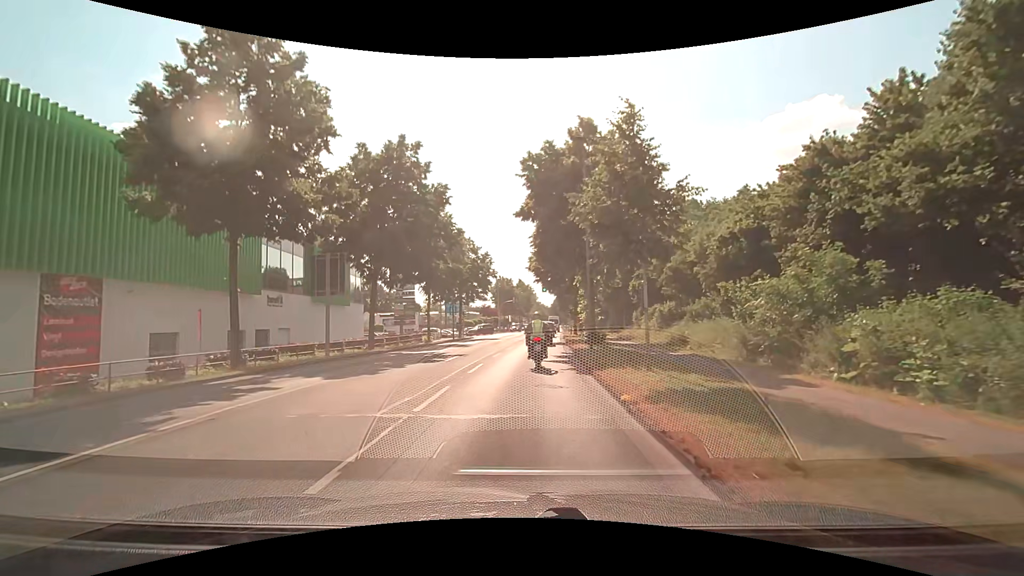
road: secondary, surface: asphalt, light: Day
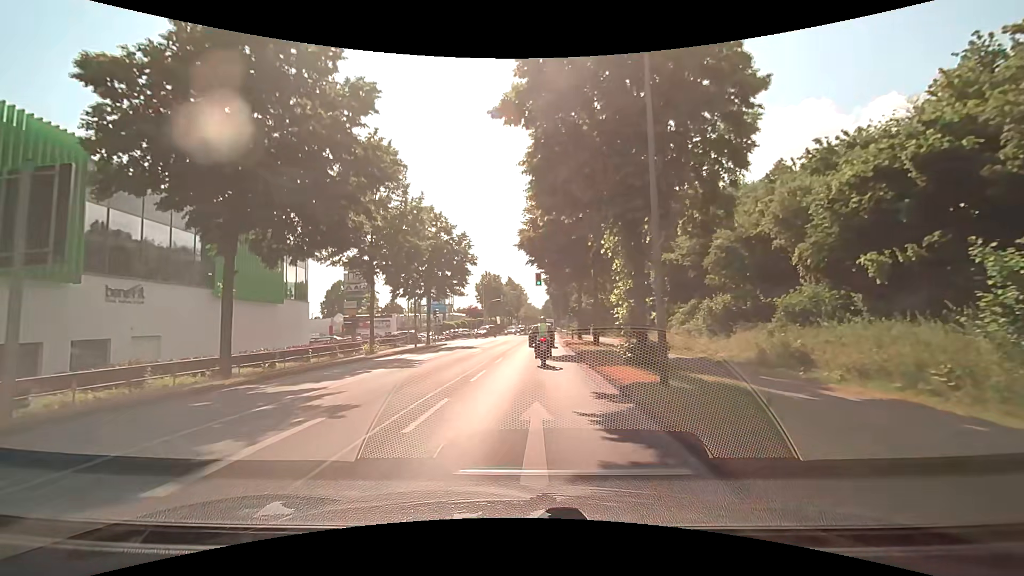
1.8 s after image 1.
(+0.3, +13.4) m; +1°
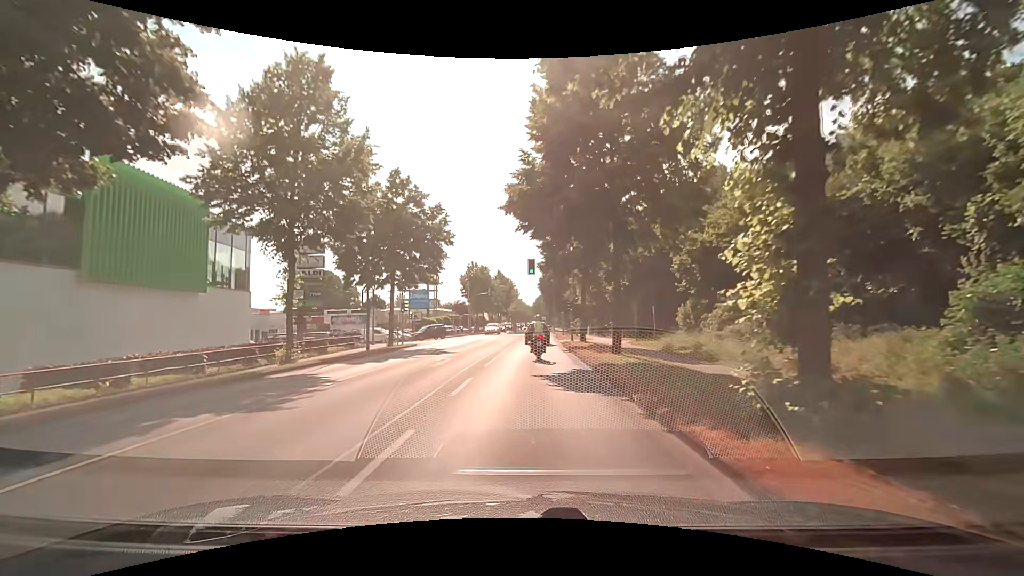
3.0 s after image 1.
(+0.2, +9.0) m; +2°
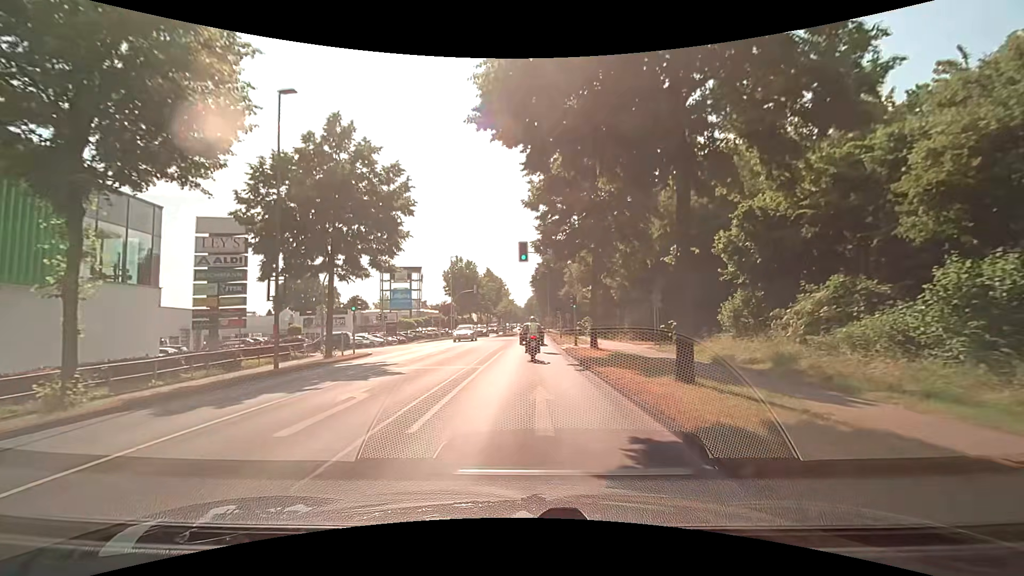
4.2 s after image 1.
(0.0, +9.2) m; +1°
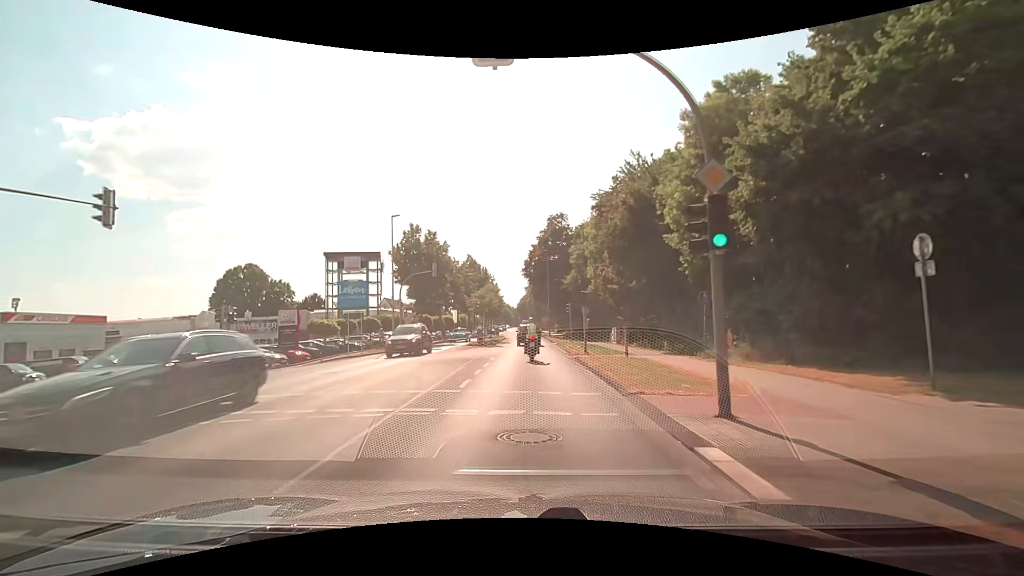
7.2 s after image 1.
(-0.1, +24.7) m; 0°
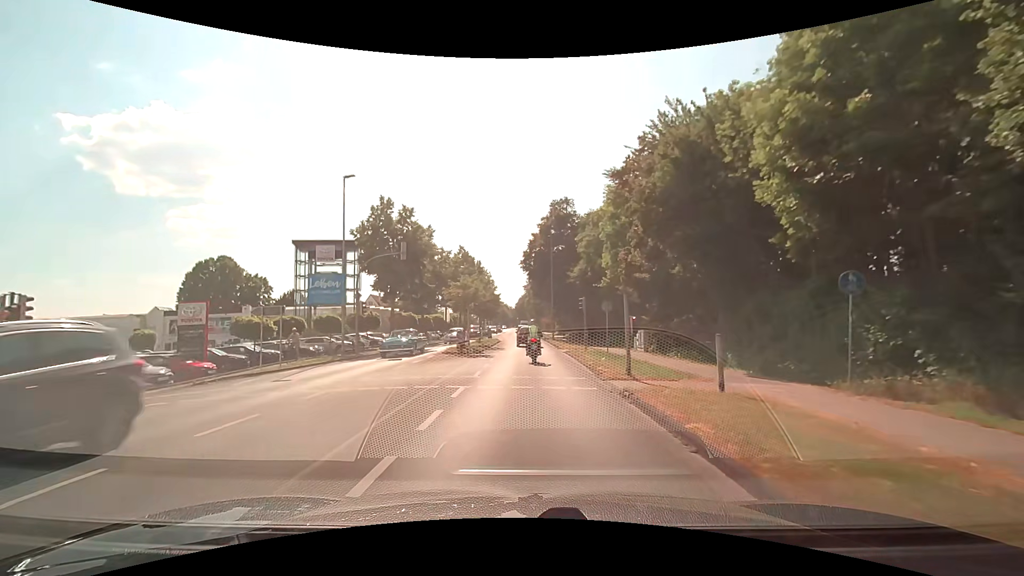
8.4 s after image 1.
(0.0, +10.2) m; 0°
(0, +10) (0, +20) (+1, +30) (+1, +40) (+1, +50) (+1, +60) (+1, +70) (+1, +80) (+1, +90) (+1, +100) m
